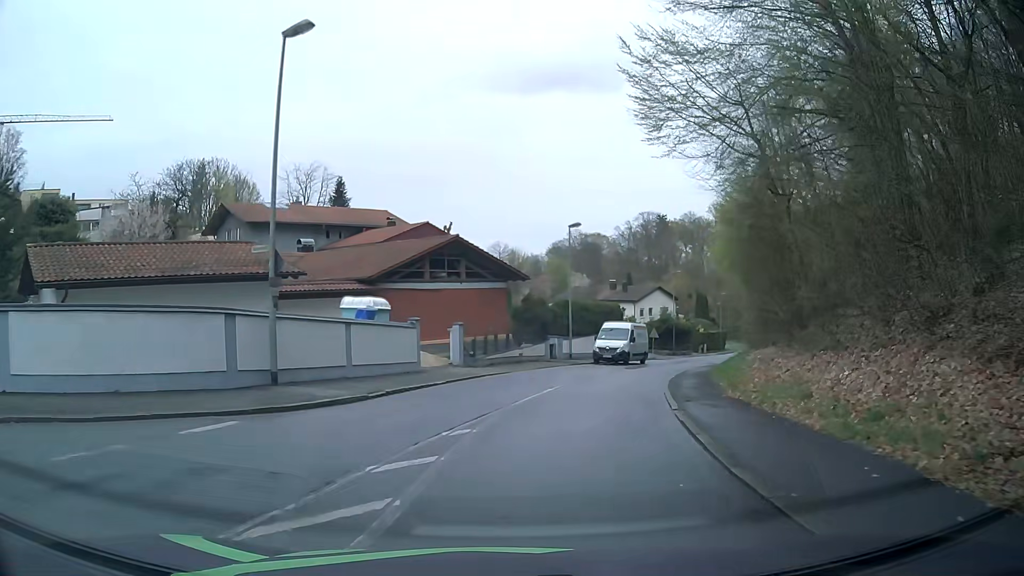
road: residential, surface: asphalt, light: Day
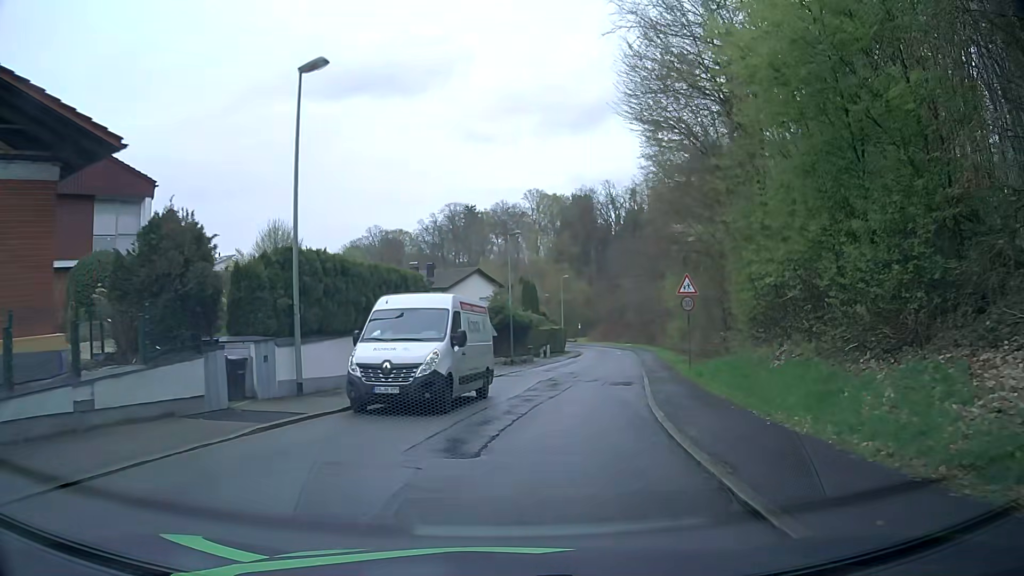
(+3.8, +24.6) m; +16°
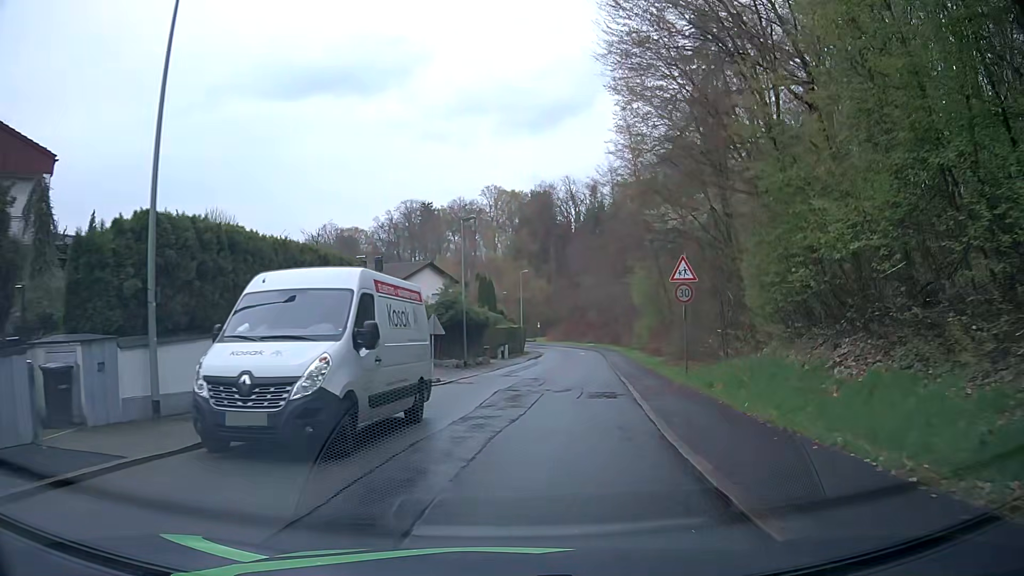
(+0.2, +5.1) m; +4°
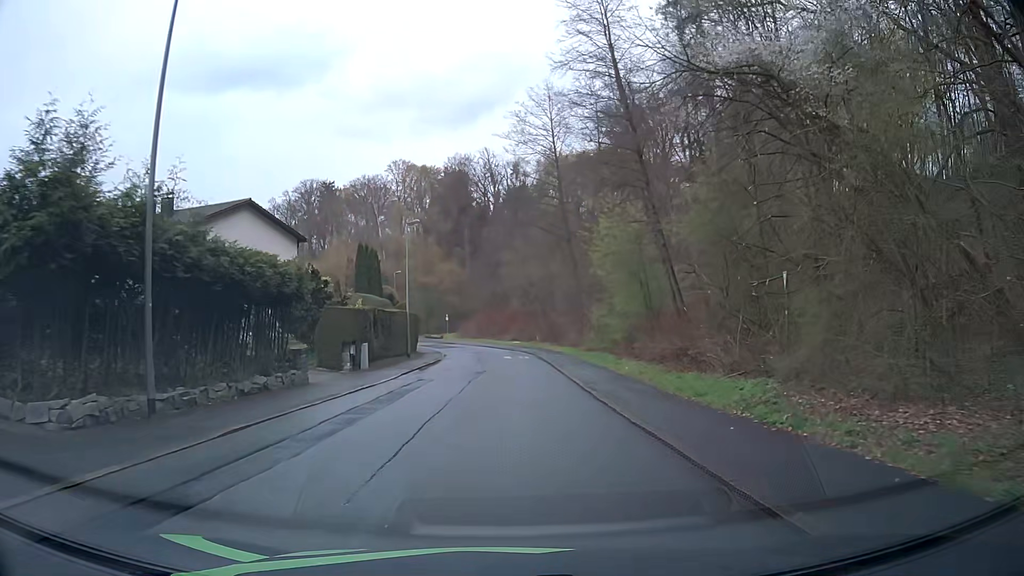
(+2.5, +26.1) m; +8°
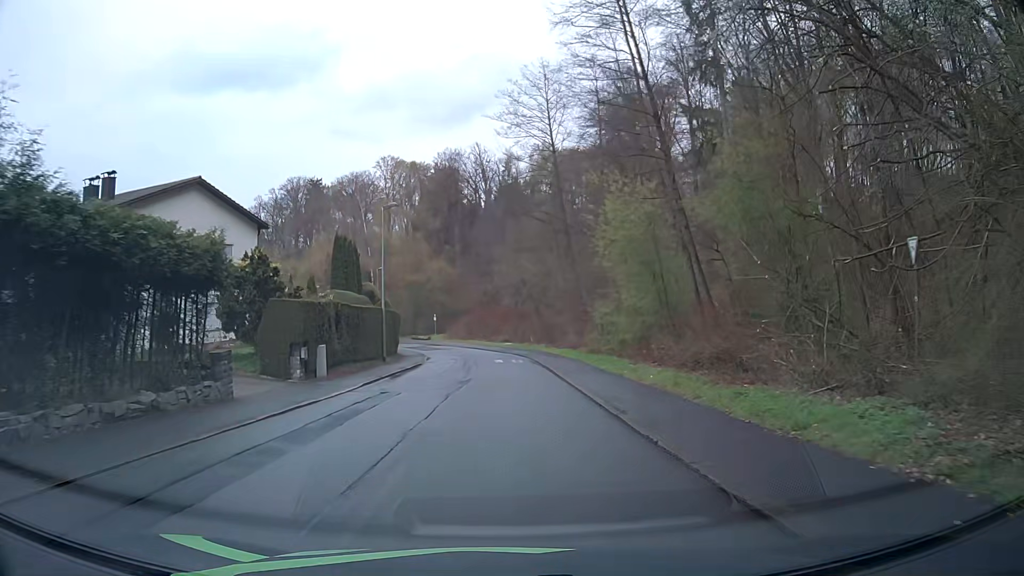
(0.0, +5.4) m; 0°
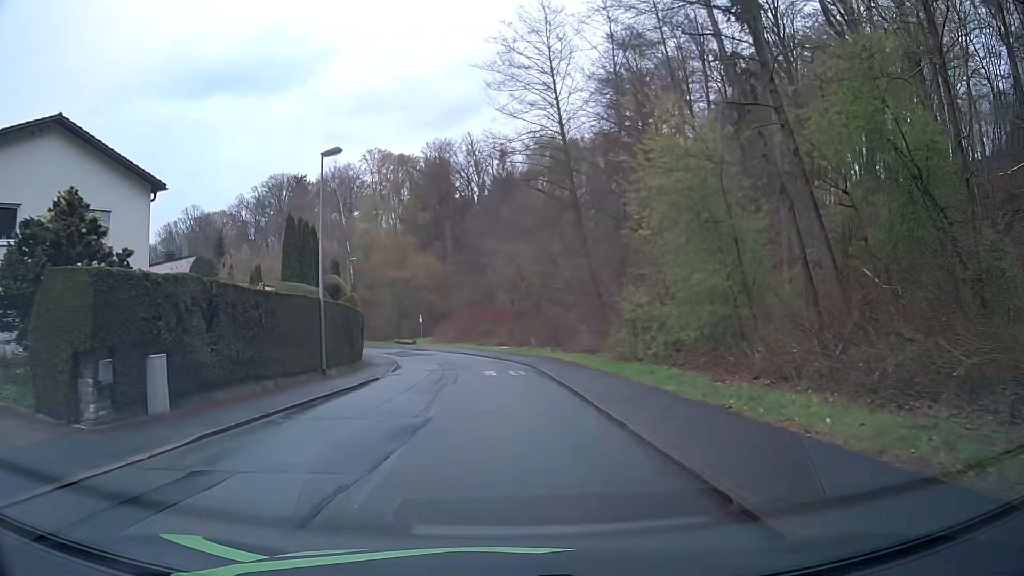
(+0.1, +11.0) m; 0°
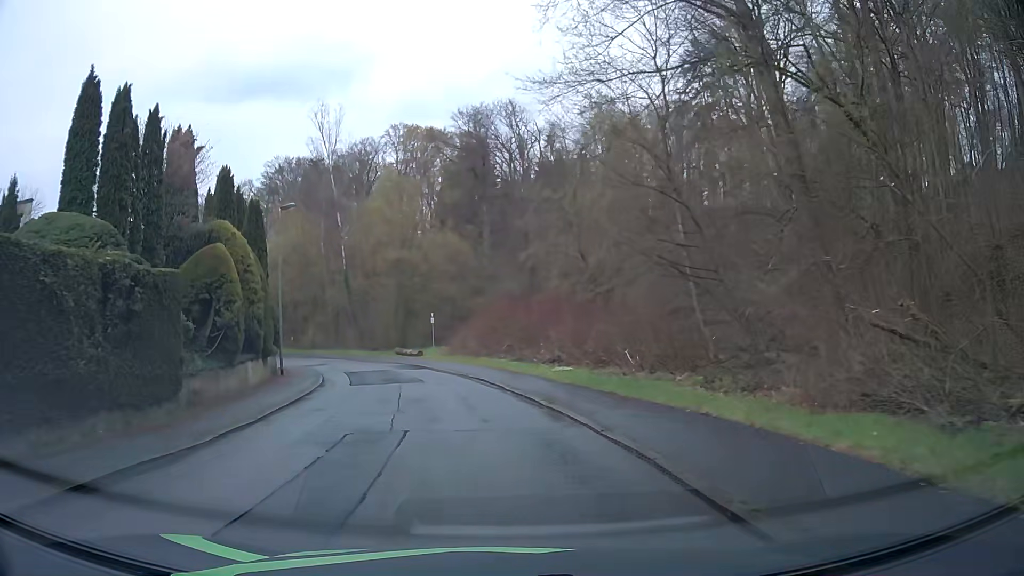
(-0.2, +26.3) m; -3°
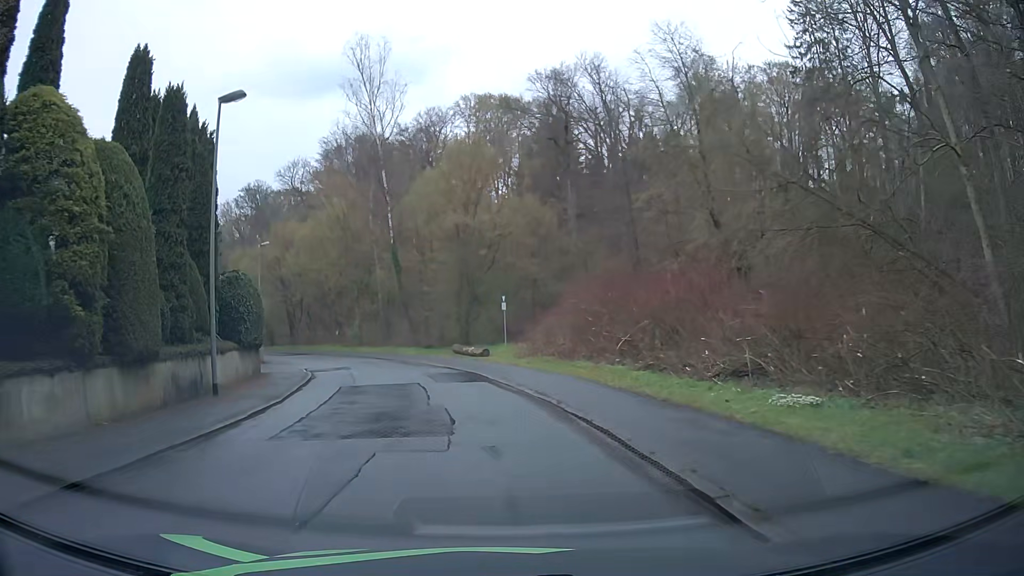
(-0.9, +15.3) m; -7°
